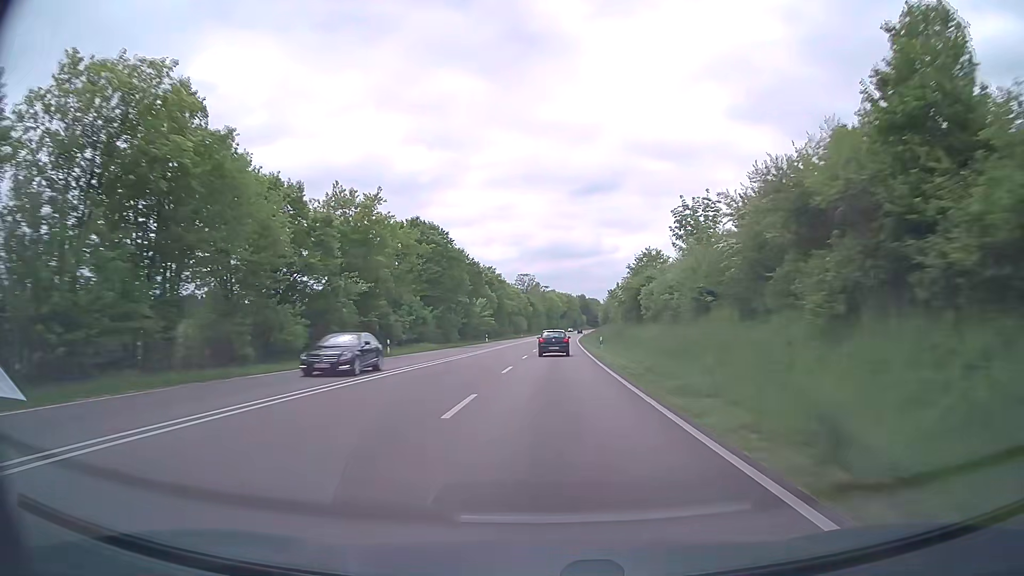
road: trunk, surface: asphalt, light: Day
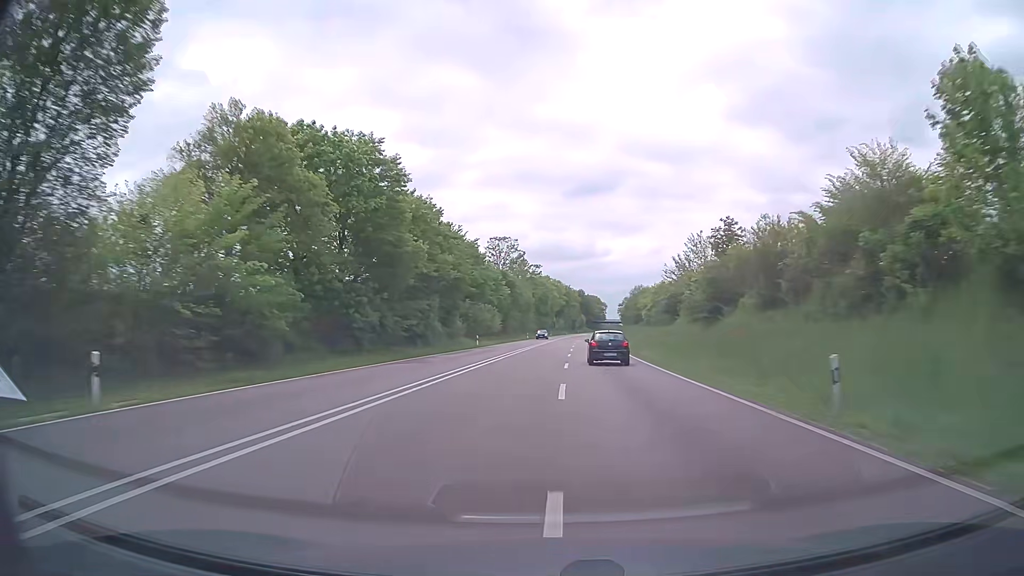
(+0.4, +80.9) m; +1°
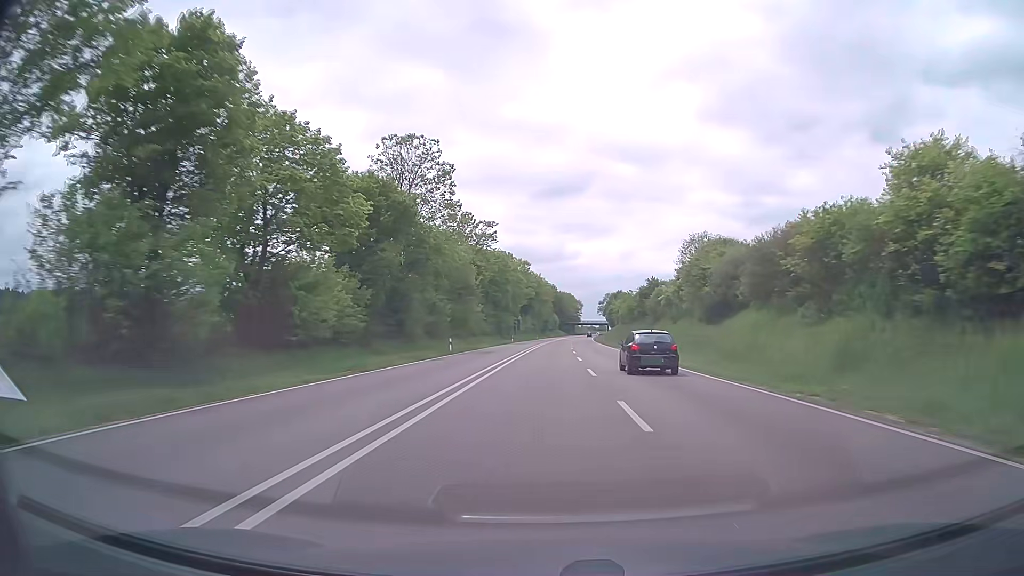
(+1.6, +64.5) m; +3°
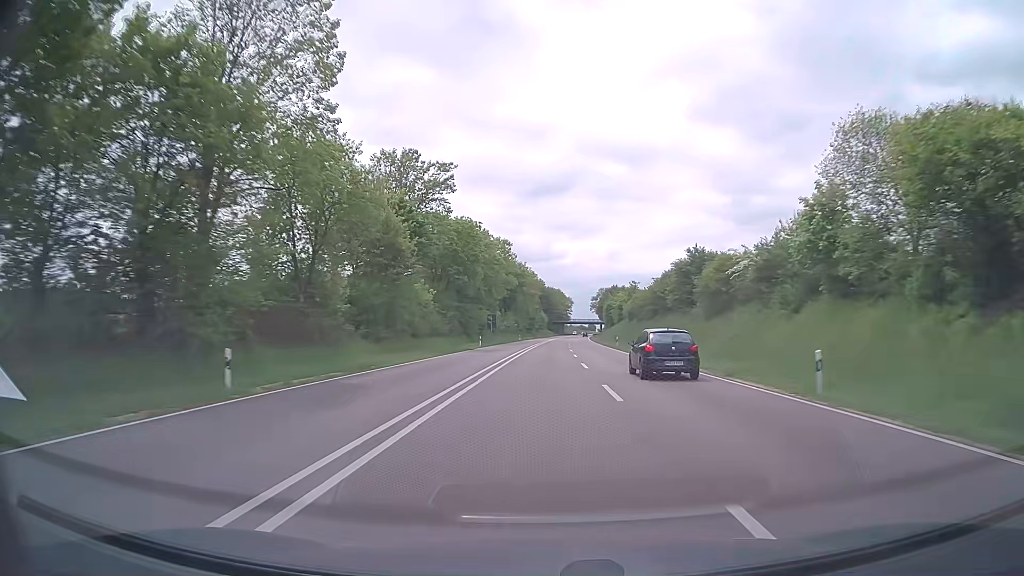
(+0.3, +32.2) m; +1°
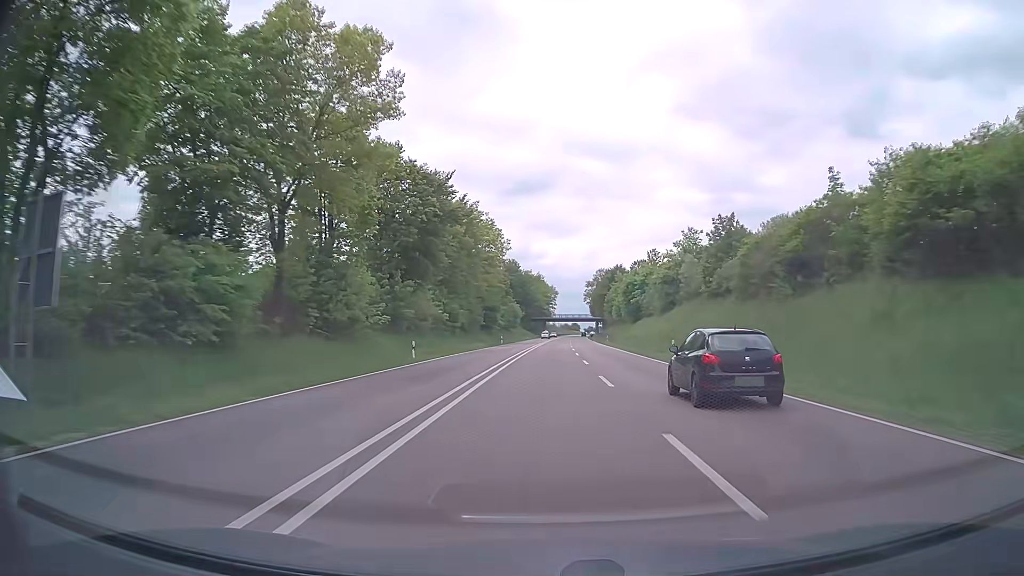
(+1.3, +80.4) m; +2°
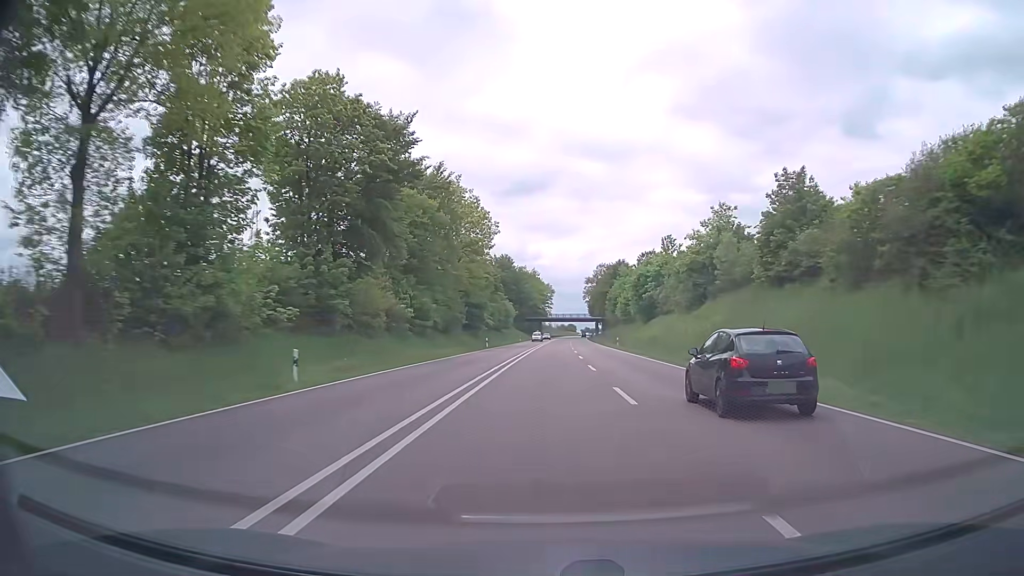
(0.0, +16.1) m; 0°
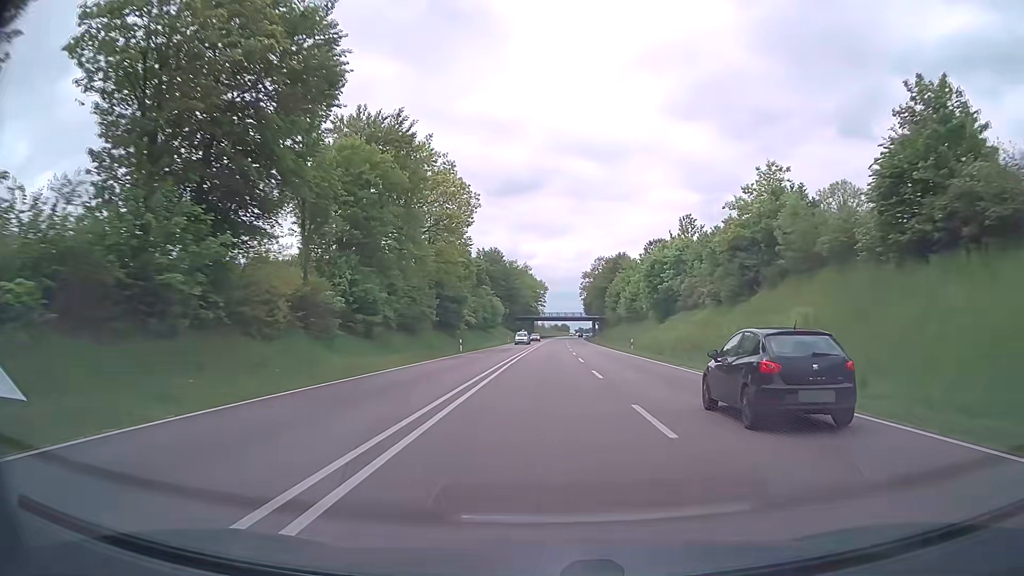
(+0.1, +16.1) m; +1°
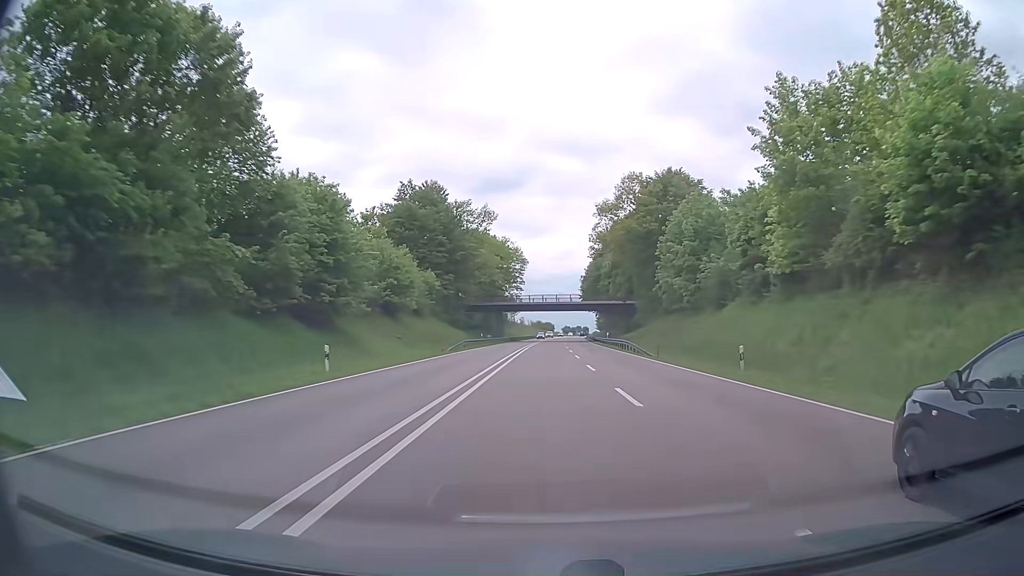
(+1.0, +80.4) m; +2°
(0, +10) (0, +20) (0, +30) (0, +40) (0, +50) (0, +60) (0, +70) (+1, +80) (+1, +90) (+1, +100) m
